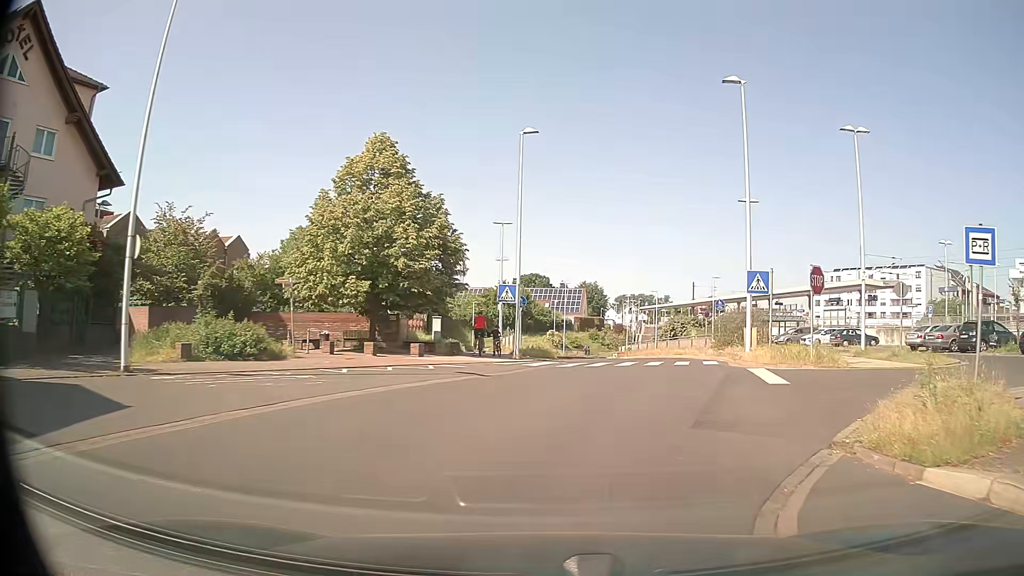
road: tertiary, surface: asphalt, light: Day
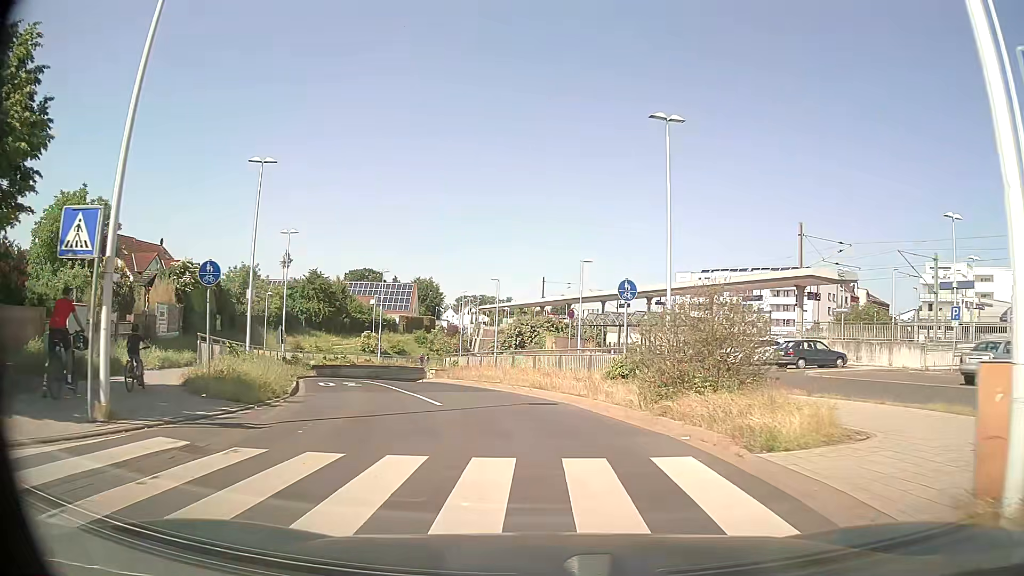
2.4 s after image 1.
(+2.7, +18.7) m; +12°
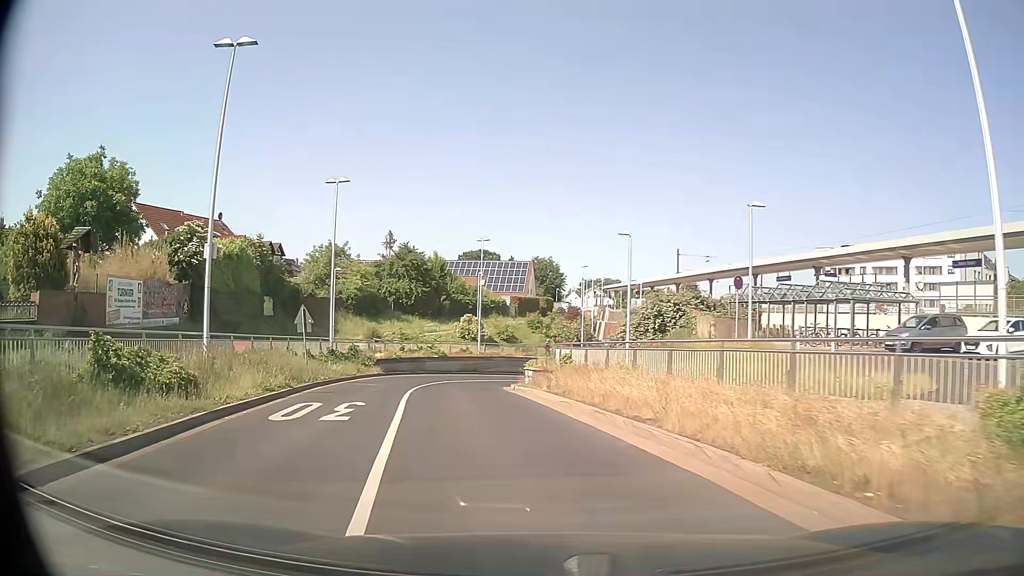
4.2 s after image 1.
(-0.8, +13.4) m; -10°
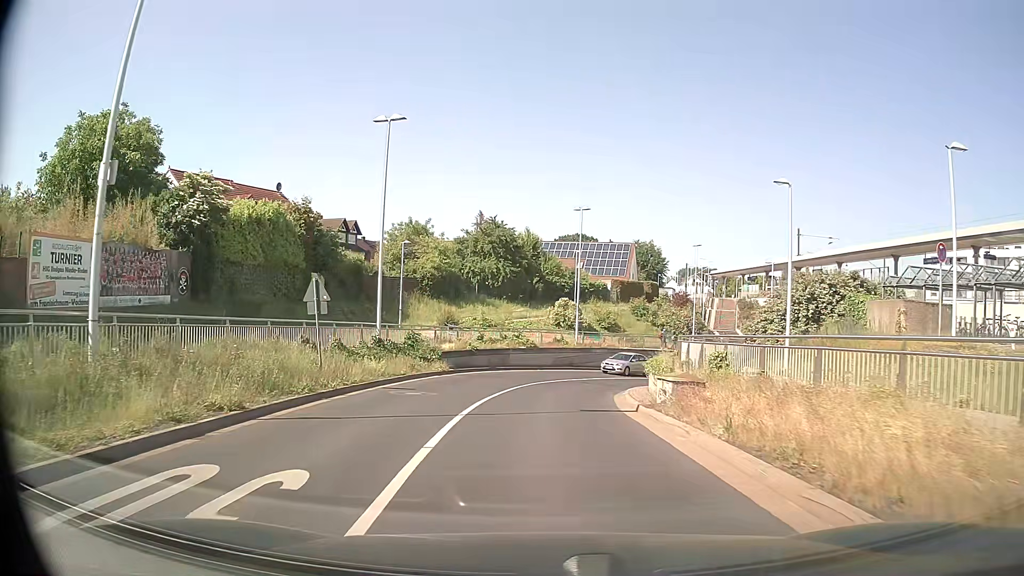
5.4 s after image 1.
(-0.8, +8.9) m; -9°
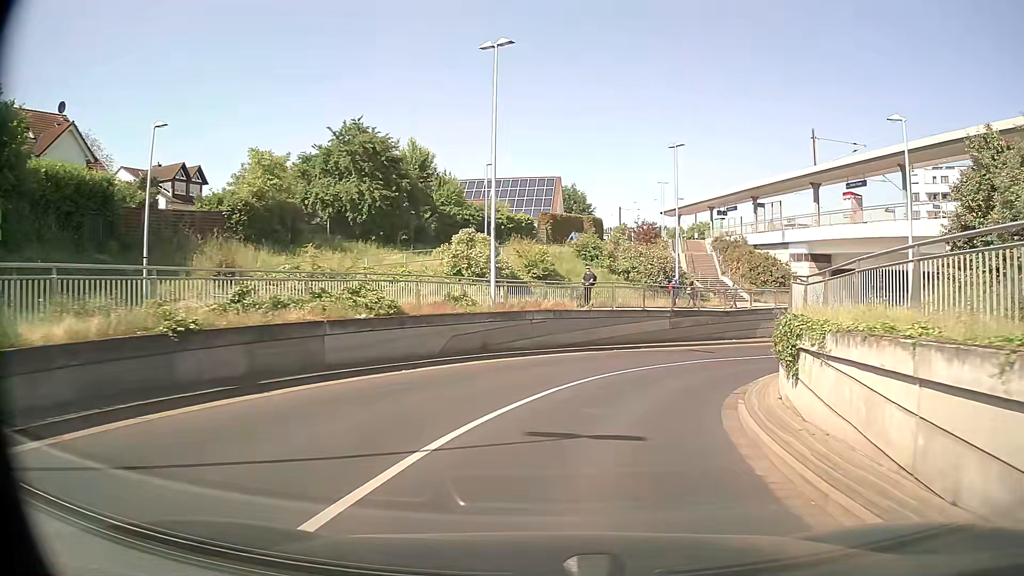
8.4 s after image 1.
(+1.0, +23.4) m; +9°
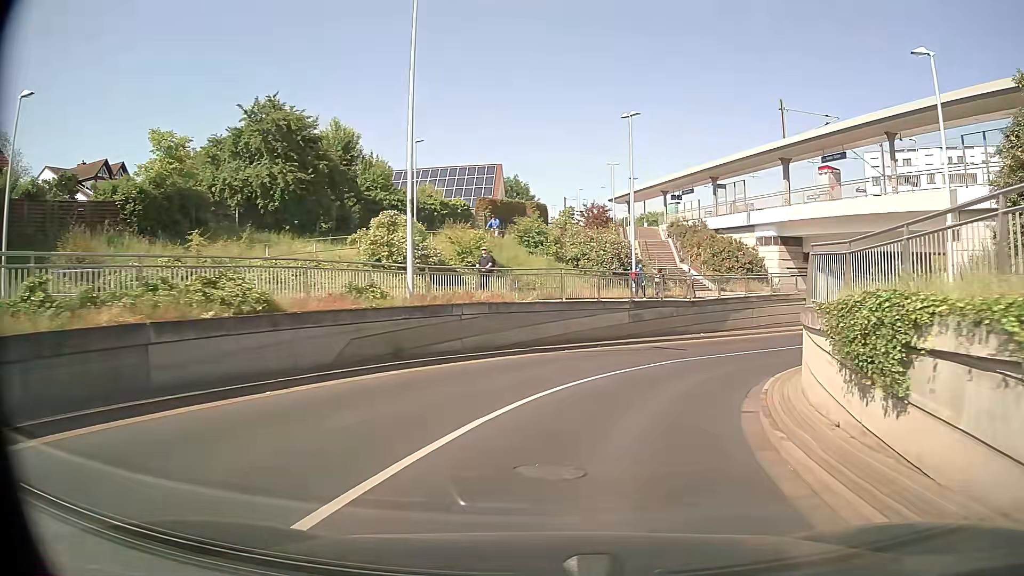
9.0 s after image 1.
(+0.2, +5.0) m; +5°
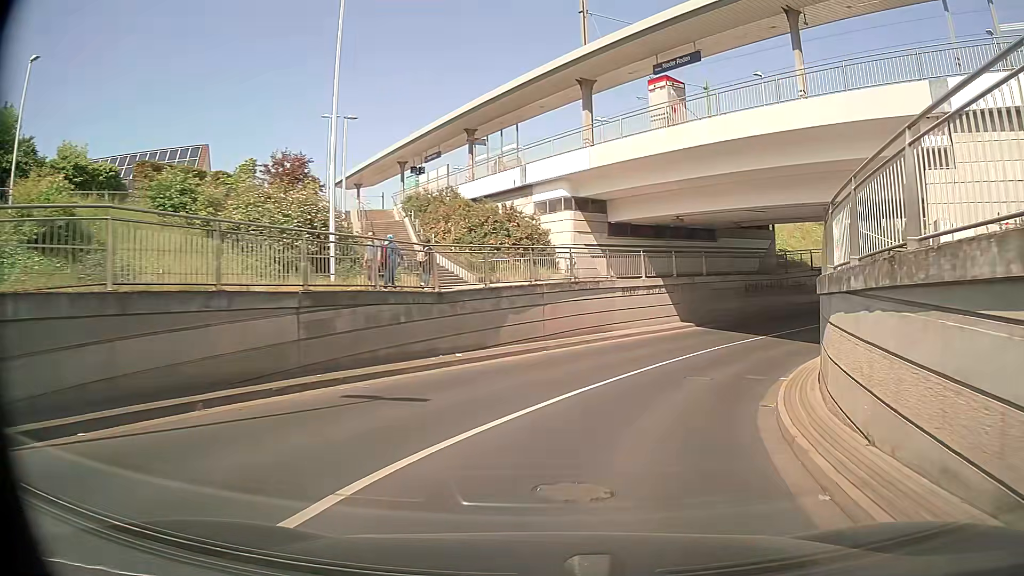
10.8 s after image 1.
(+2.7, +15.3) m; +21°
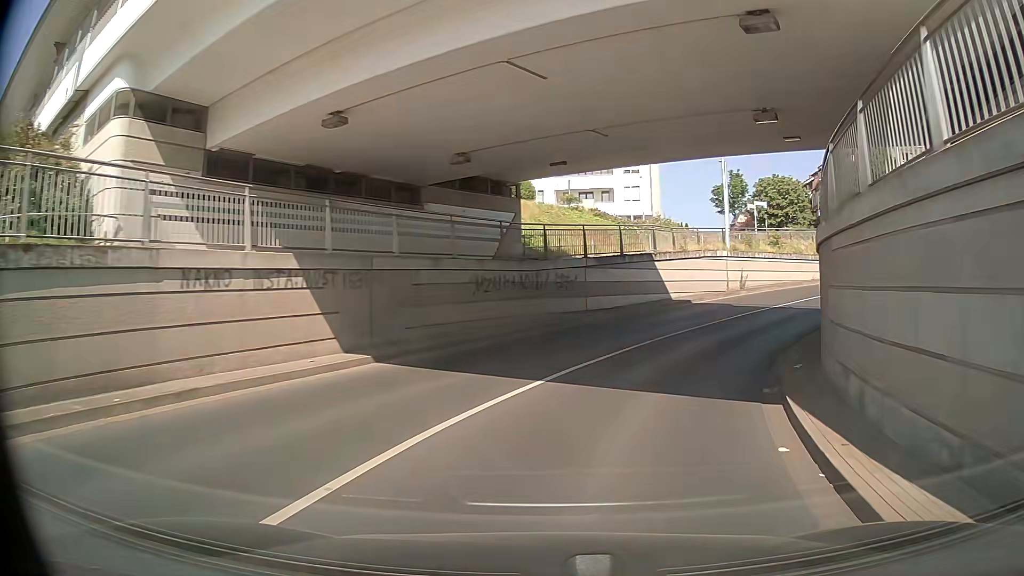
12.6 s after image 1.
(+3.5, +15.9) m; +24°
